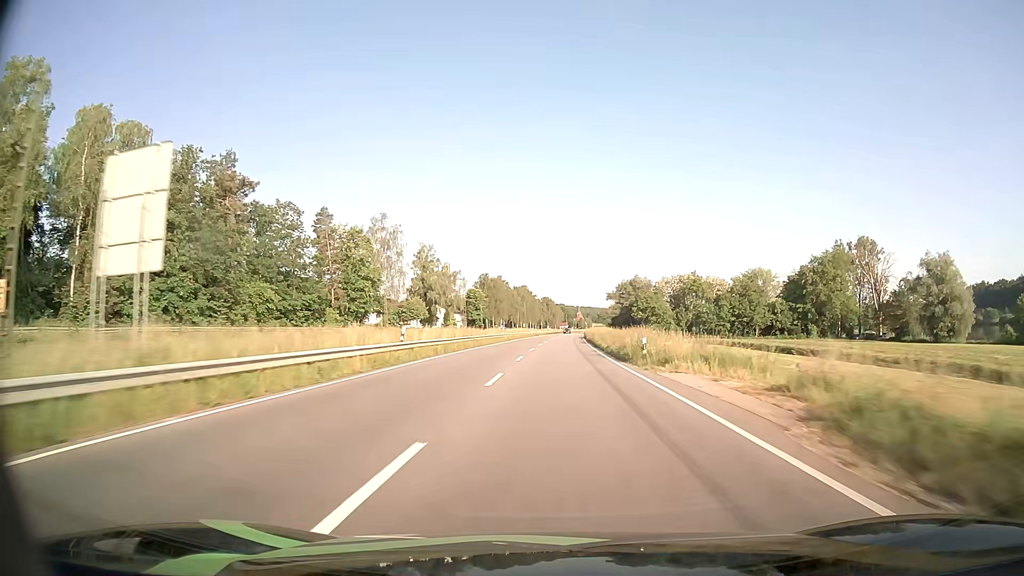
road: primary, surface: asphalt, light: Day
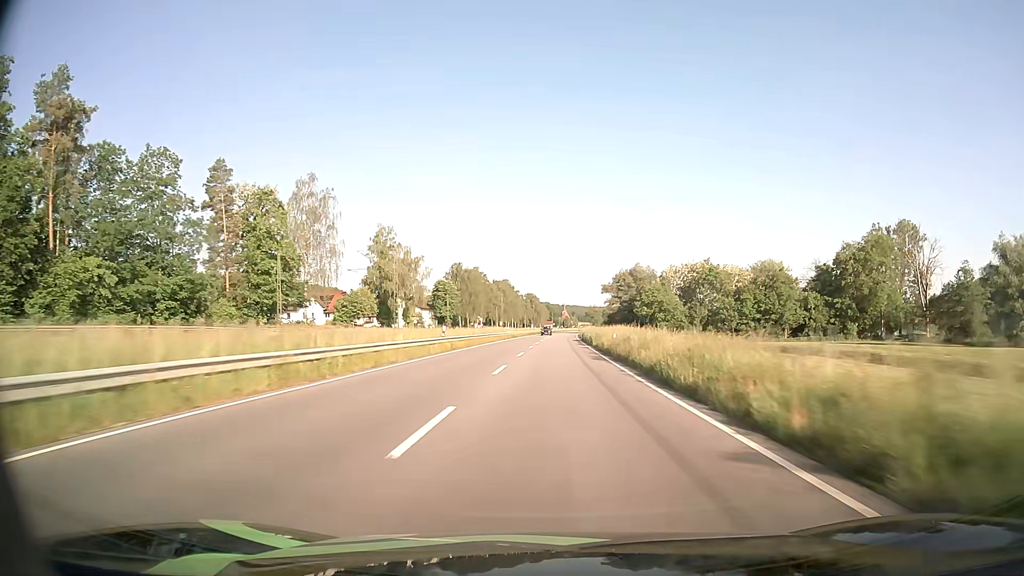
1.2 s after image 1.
(+0.3, +32.8) m; +1°
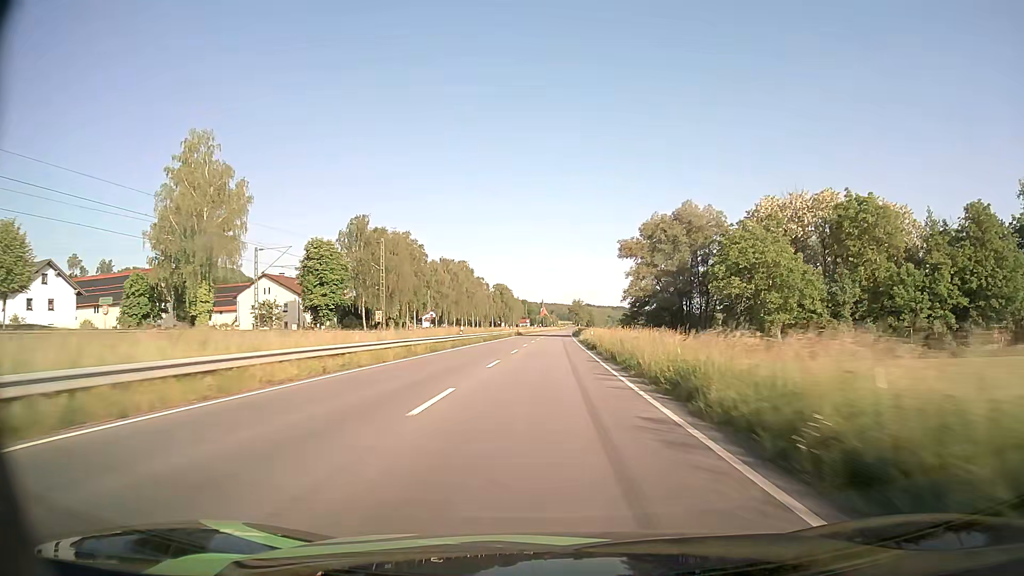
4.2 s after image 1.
(+1.7, +81.3) m; +2°
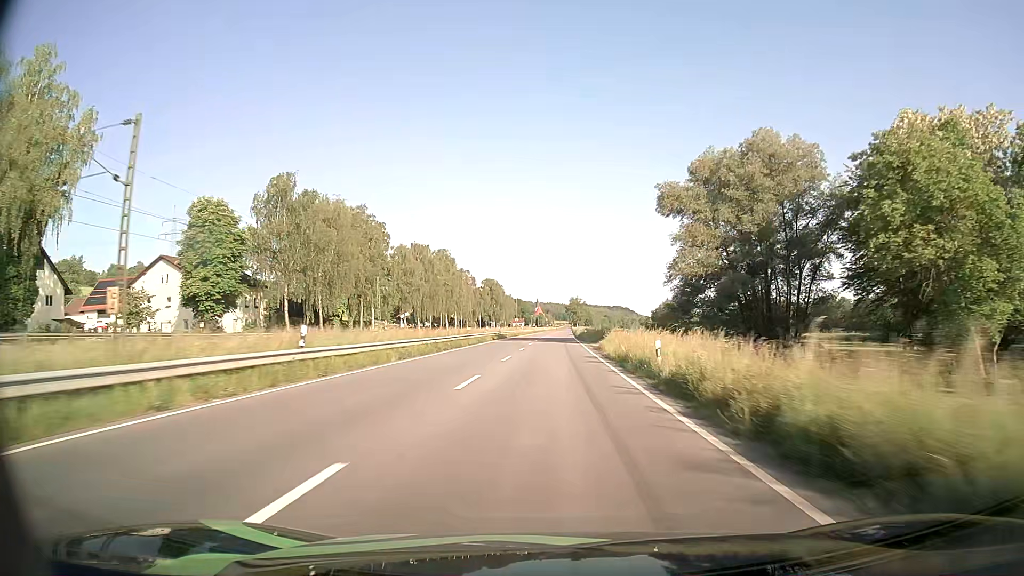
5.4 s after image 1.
(+0.1, +32.1) m; 0°
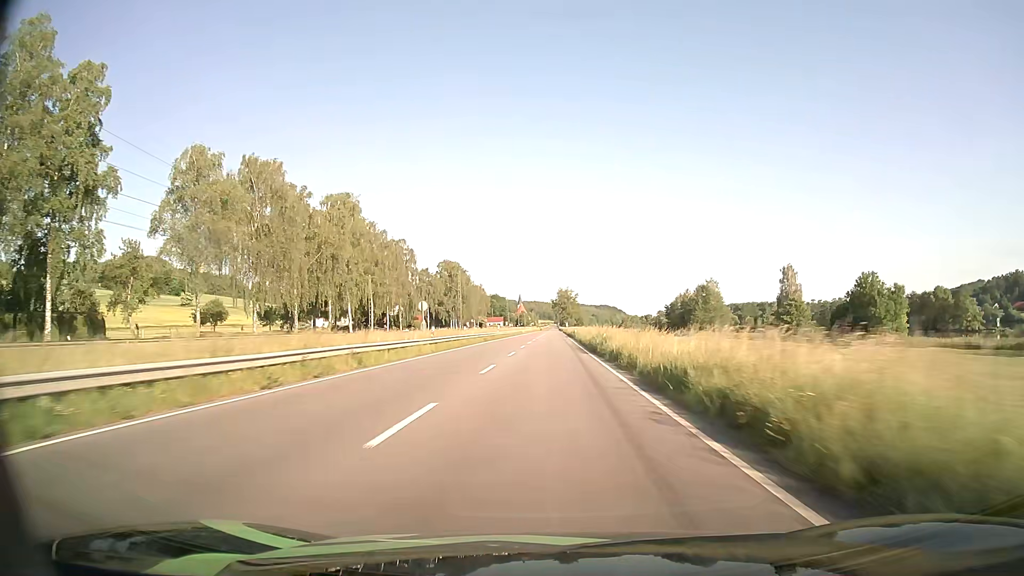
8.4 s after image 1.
(+1.1, +79.2) m; +1°
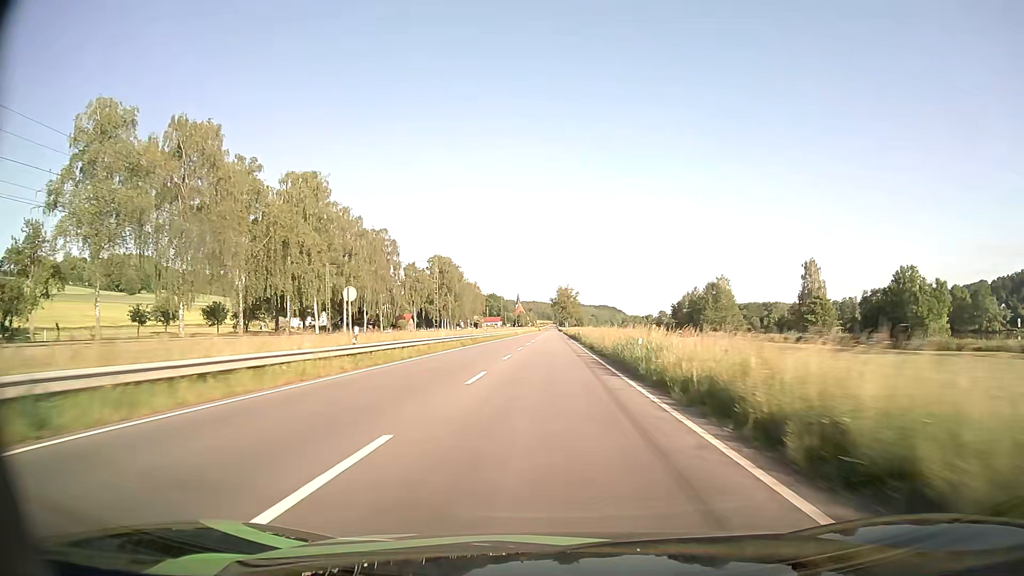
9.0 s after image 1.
(0.0, +15.7) m; 0°
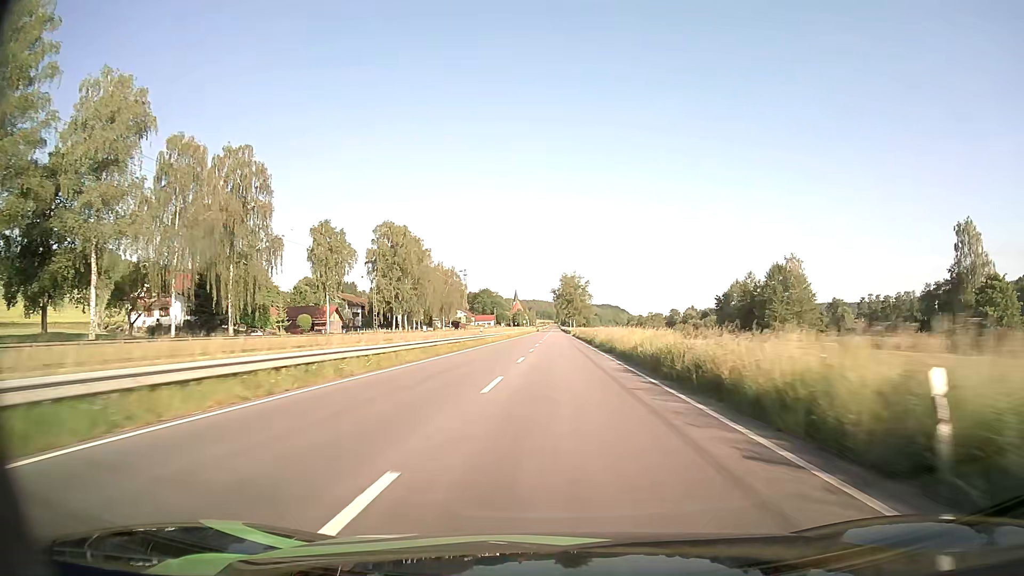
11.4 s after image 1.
(-0.2, +62.5) m; 0°
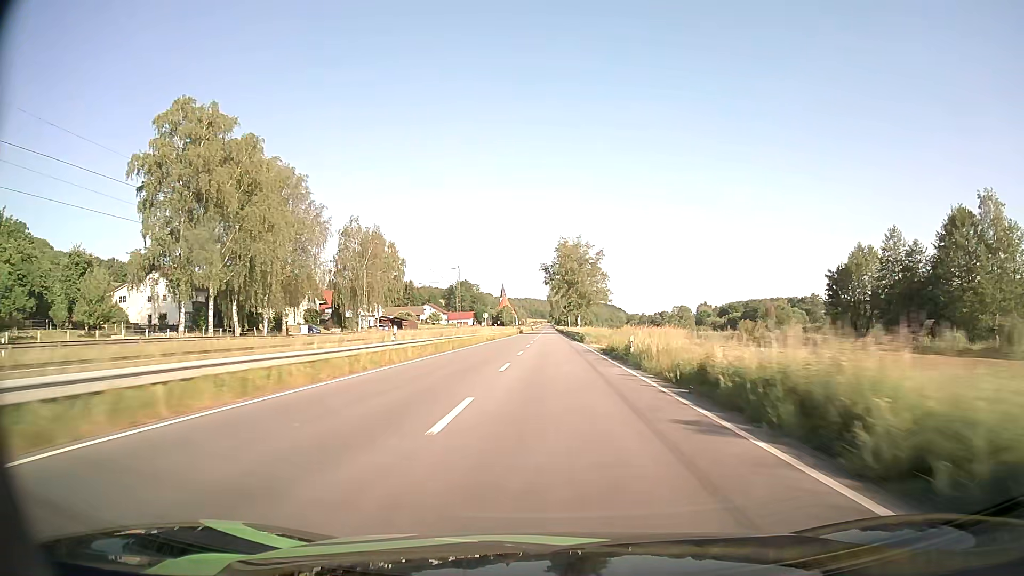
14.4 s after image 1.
(+0.7, +78.0) m; +1°
(0, +10) (0, +20) (0, +30) (0, +40) (0, +50) (0, +60) (0, +70) (0, +80) (0, +90) (0, +100) m
